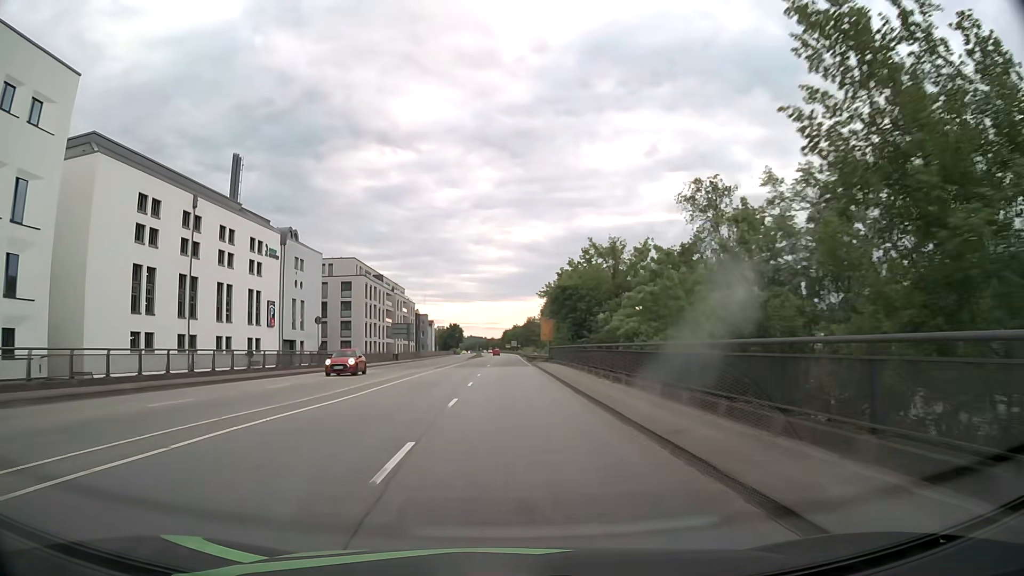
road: primary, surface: asphalt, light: Day
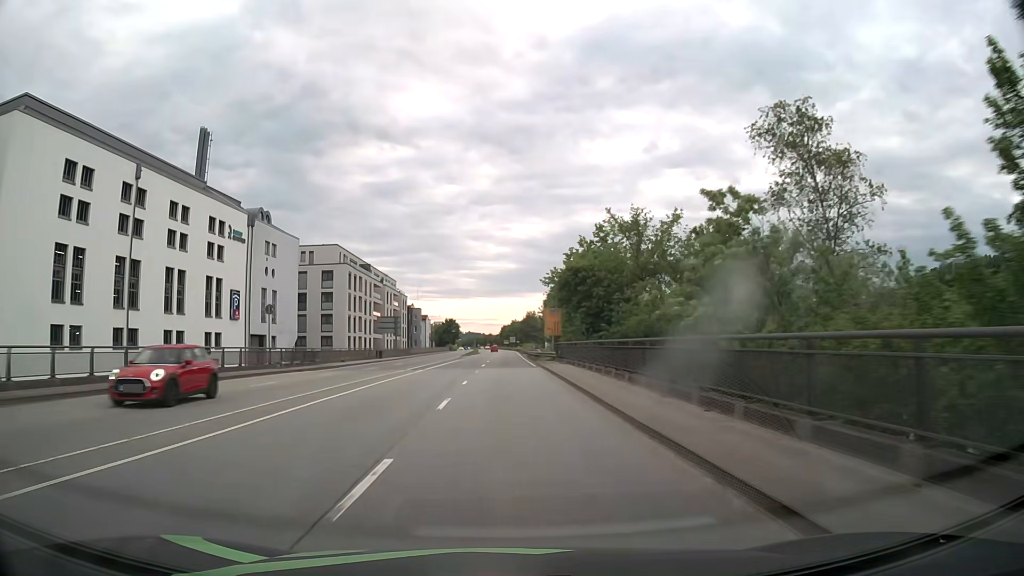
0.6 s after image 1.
(0.0, +10.4) m; 0°
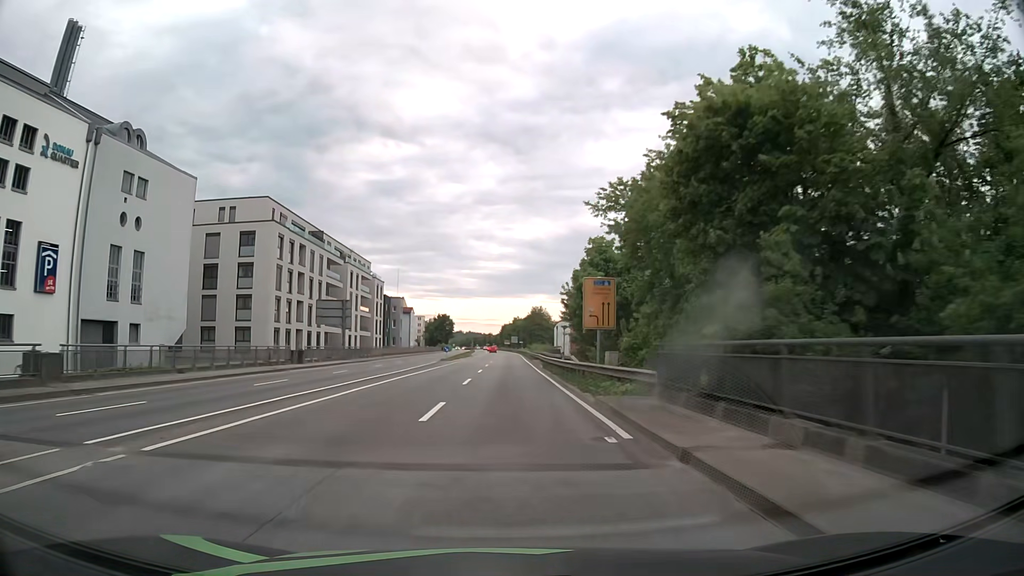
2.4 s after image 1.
(0.0, +31.5) m; 0°
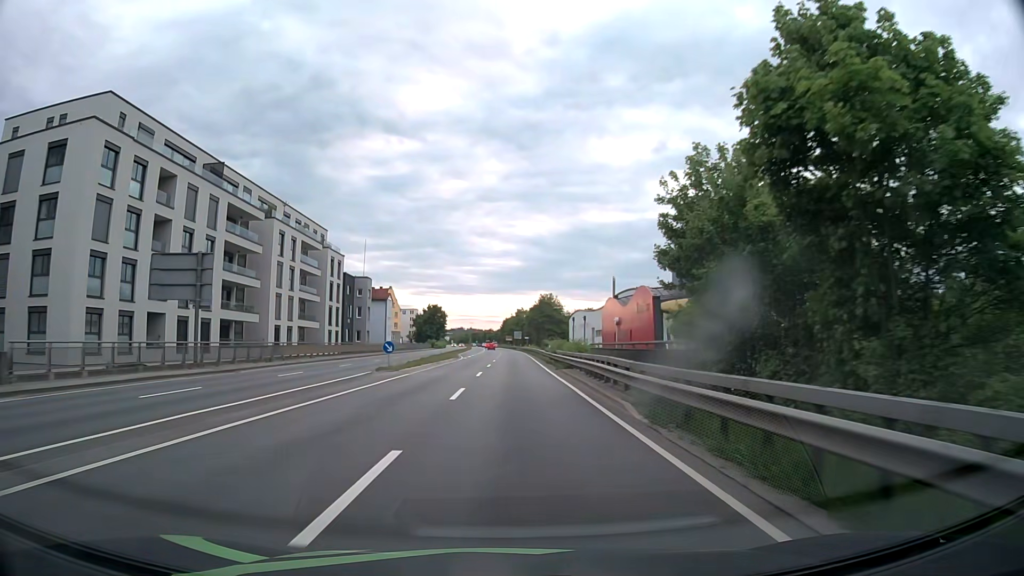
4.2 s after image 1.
(0.0, +31.9) m; 0°
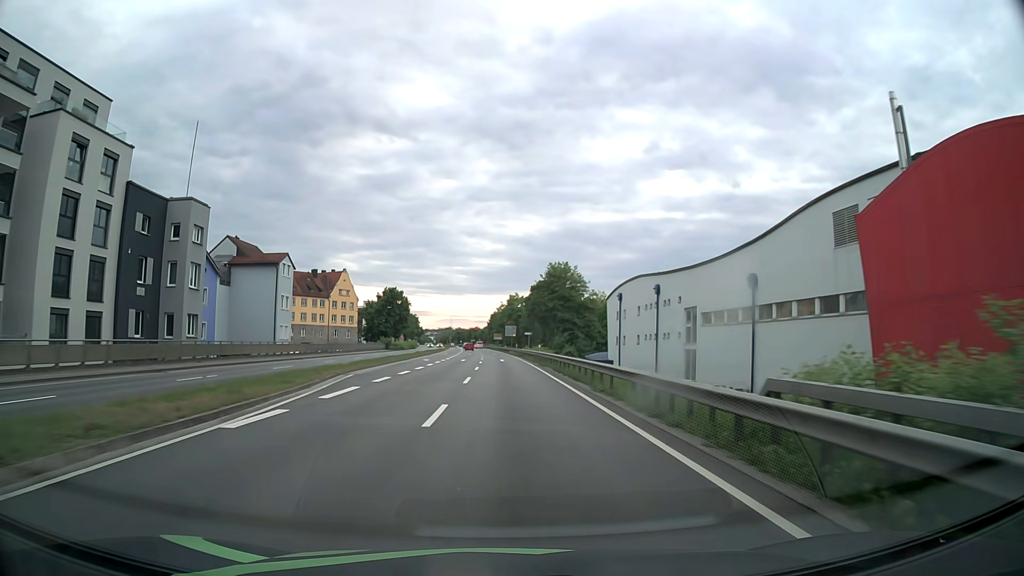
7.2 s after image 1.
(+0.4, +53.6) m; +1°
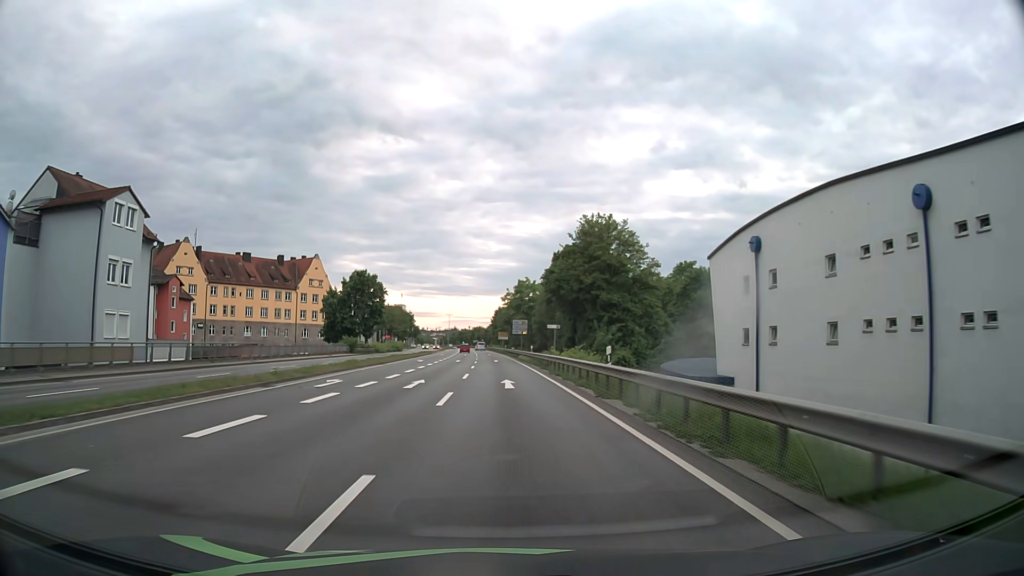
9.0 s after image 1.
(-0.2, +32.2) m; -1°
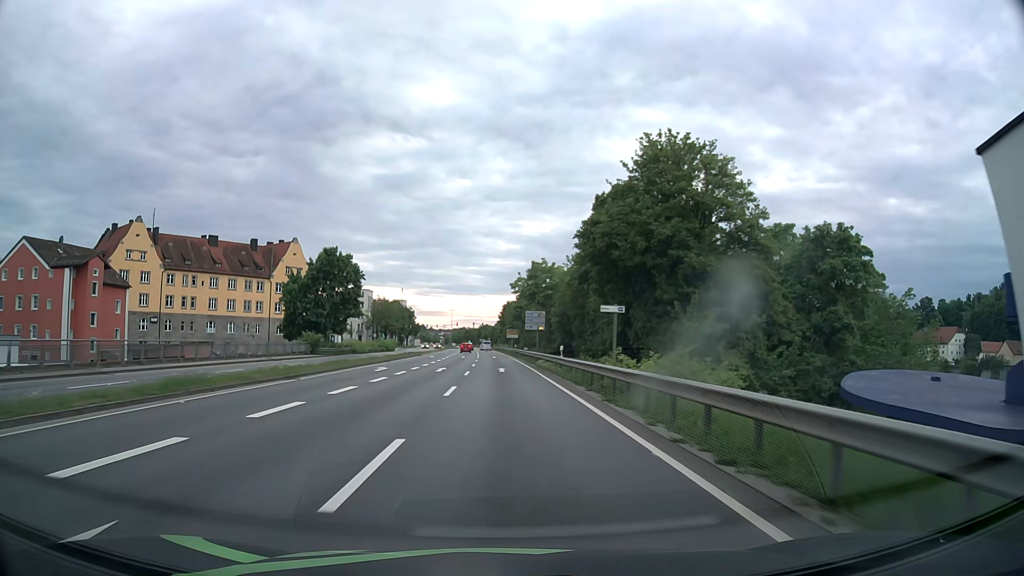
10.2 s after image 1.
(-0.2, +21.5) m; -1°
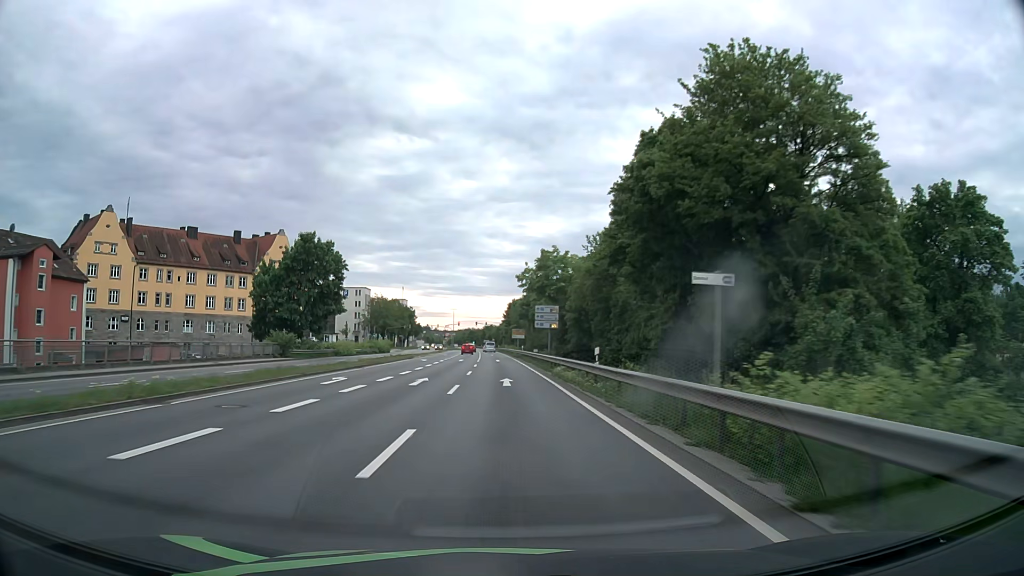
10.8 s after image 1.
(0.0, +10.7) m; 0°
(0, +10) (0, +20) (0, +30) (0, +40) (-1, +50) (-1, +60) (-1, +70) (-2, +80) (-2, +90) (-2, +100) m
